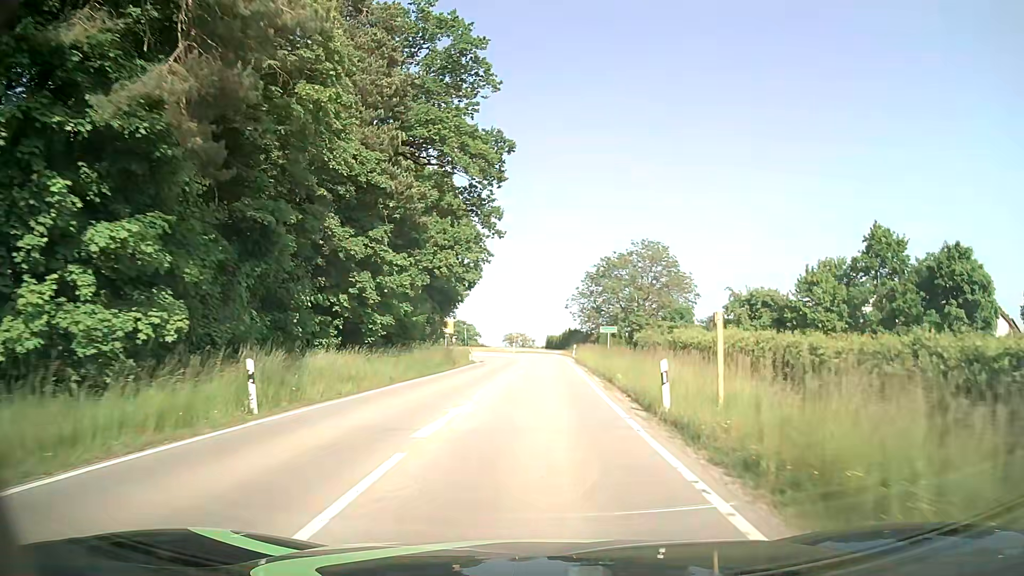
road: secondary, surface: asphalt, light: Day
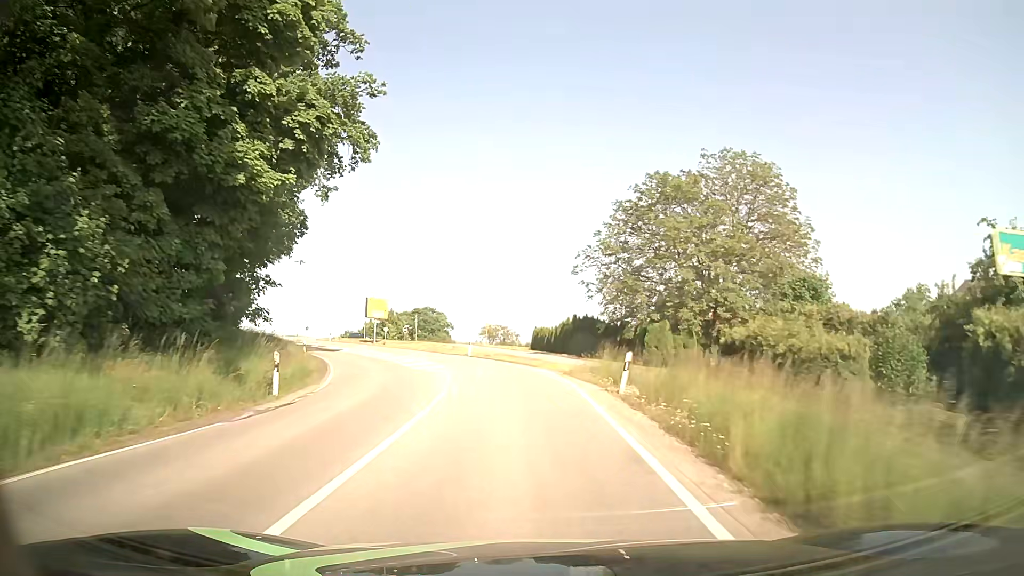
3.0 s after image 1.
(+0.7, +39.6) m; +1°
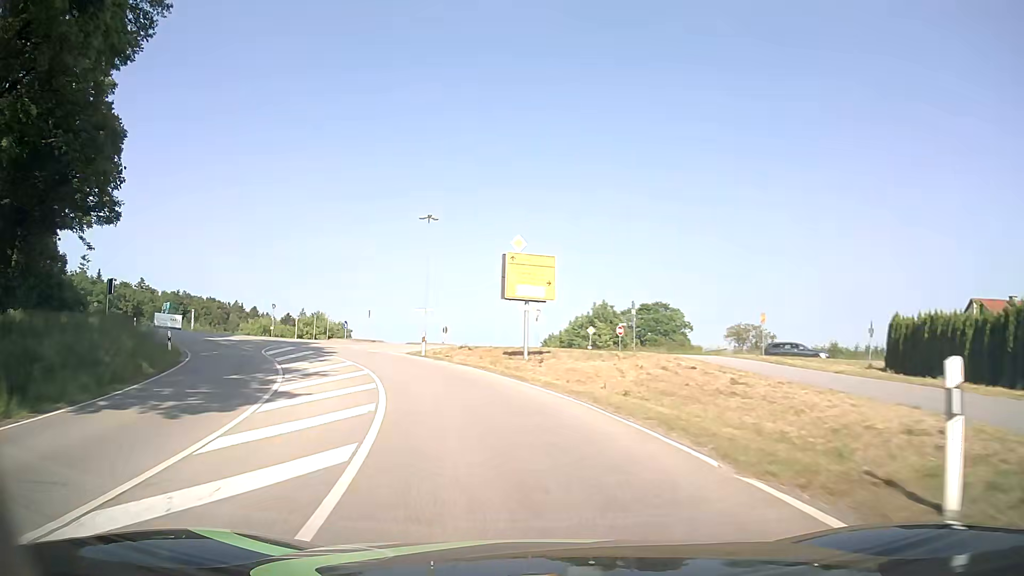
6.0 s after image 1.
(-5.2, +39.0) m; -20°
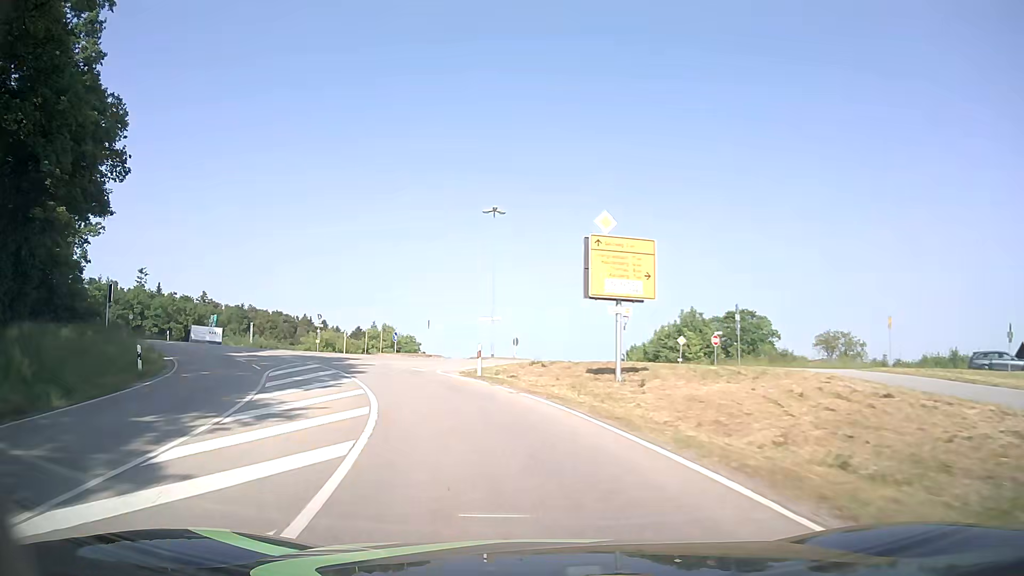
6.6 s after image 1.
(-0.4, +7.9) m; -7°
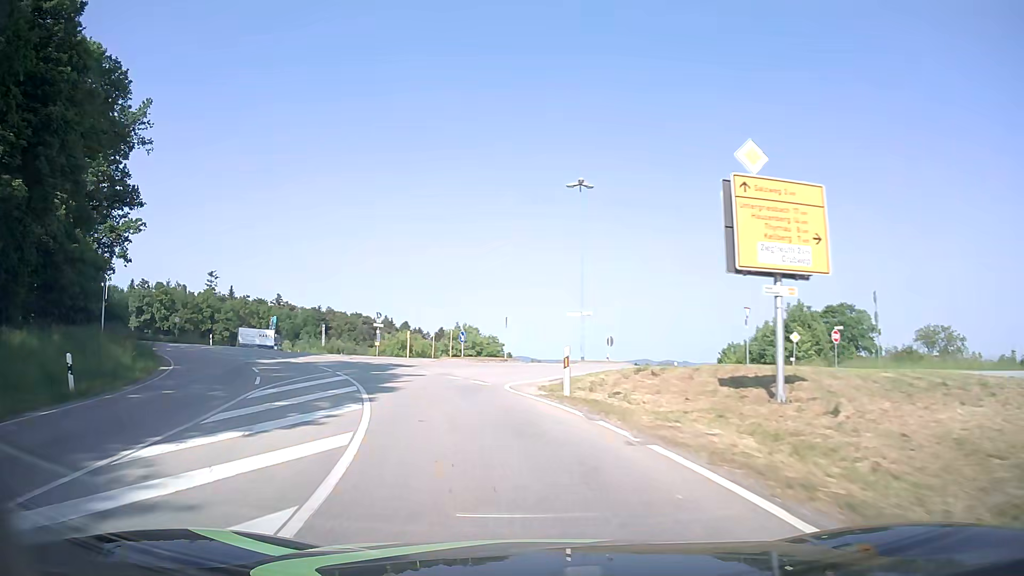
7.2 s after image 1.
(-0.5, +7.8) m; -7°
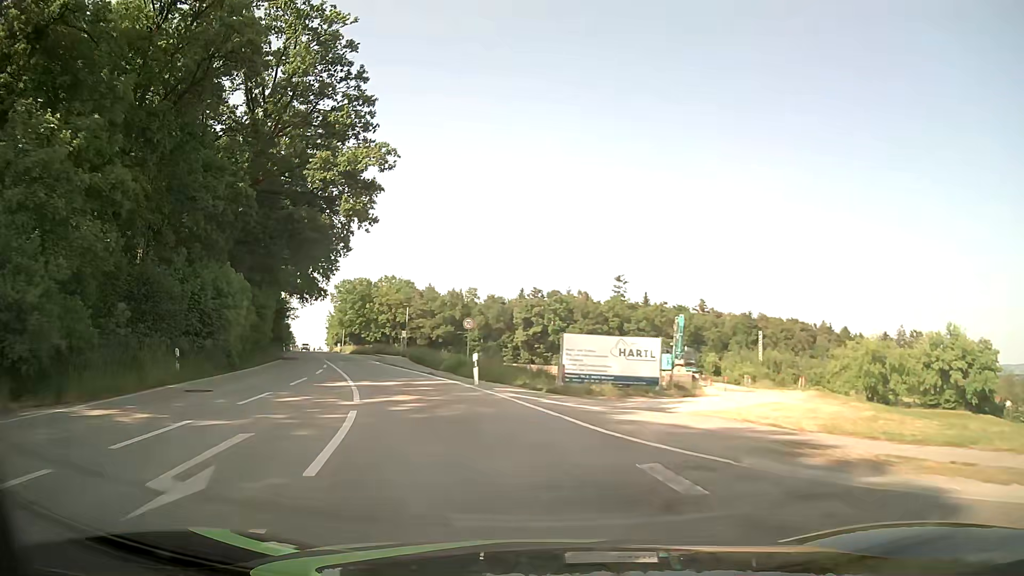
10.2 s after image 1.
(-12.4, +36.1) m; -37°
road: tertiary
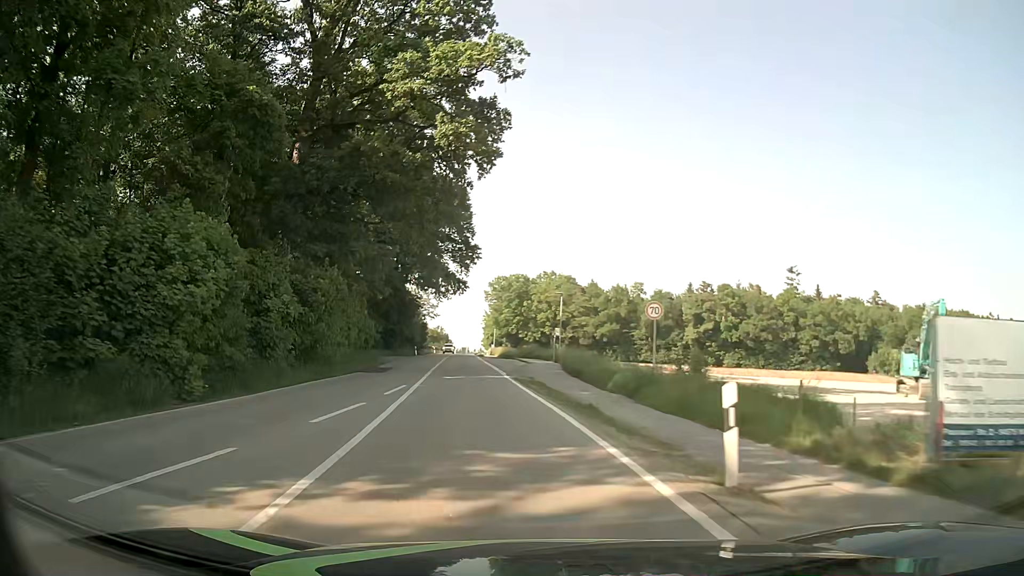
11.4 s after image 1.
(-2.0, +15.4) m; -14°
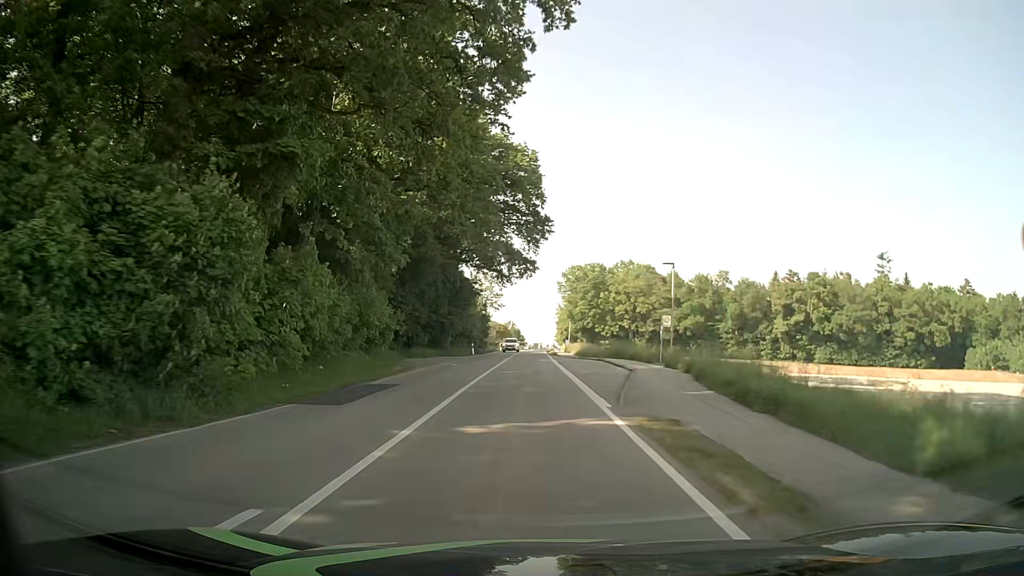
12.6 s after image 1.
(-1.1, +15.8) m; -6°
